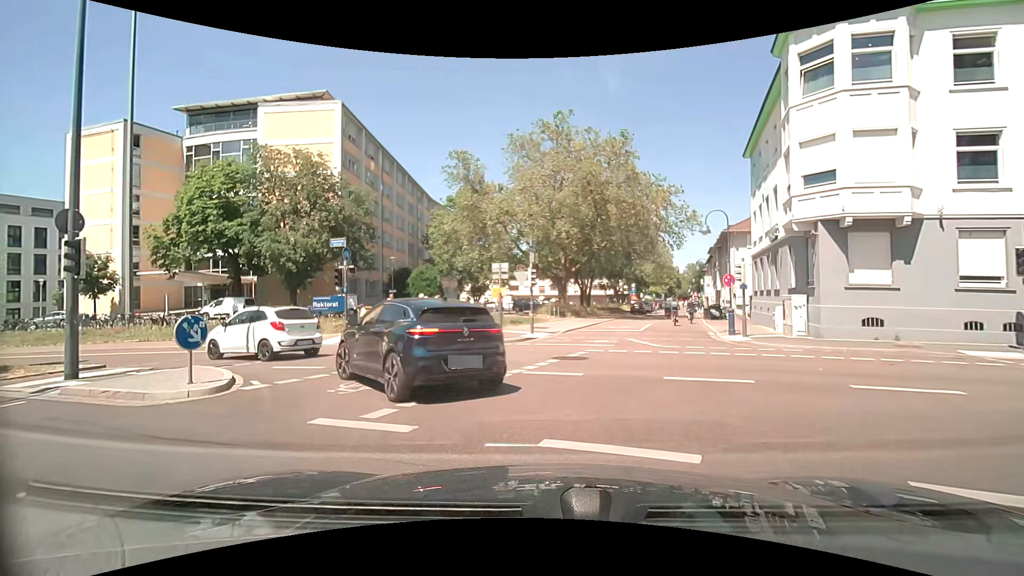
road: residential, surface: asphalt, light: Day
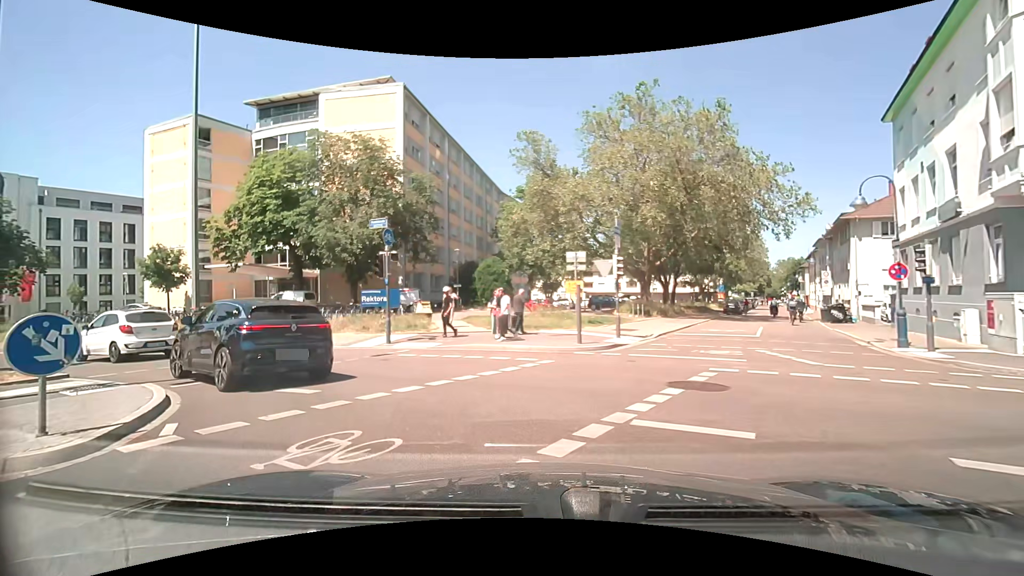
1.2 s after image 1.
(-0.1, +4.5) m; -7°
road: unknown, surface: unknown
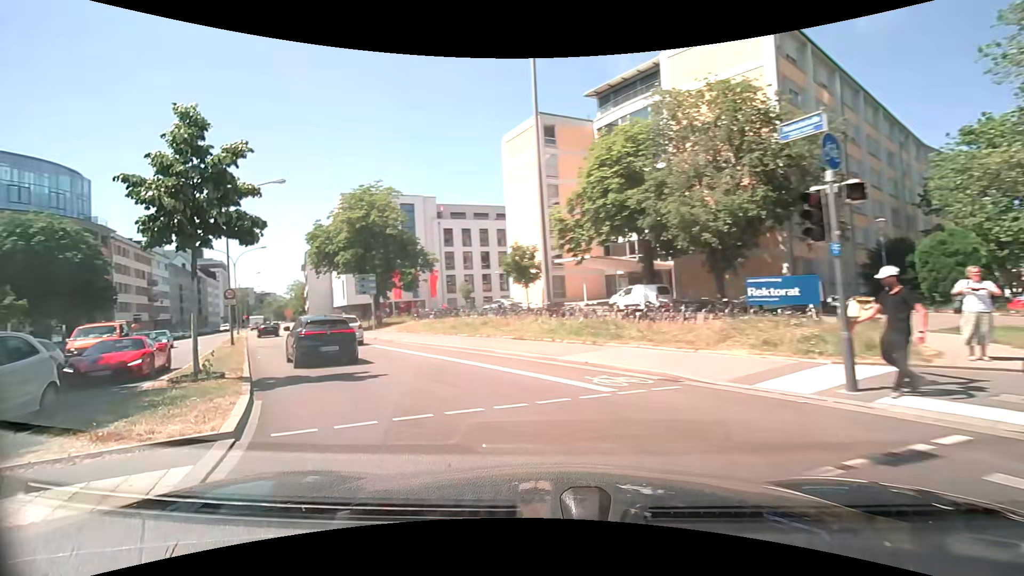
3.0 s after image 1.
(-2.7, +8.6) m; -38°
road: primary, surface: asphalt
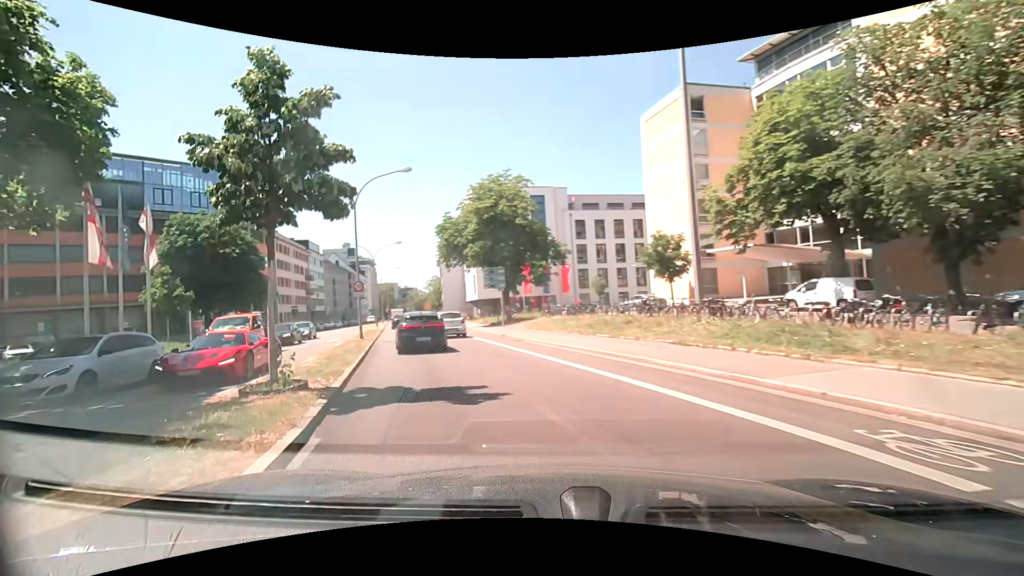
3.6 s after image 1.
(-0.6, +3.8) m; -15°
(-2, +10) (-4, +19) (-7, +29) (-10, +39) (-13, +48) (-15, +58) (-18, +67) (-21, +77) (-24, +87) (-26, +96) m
